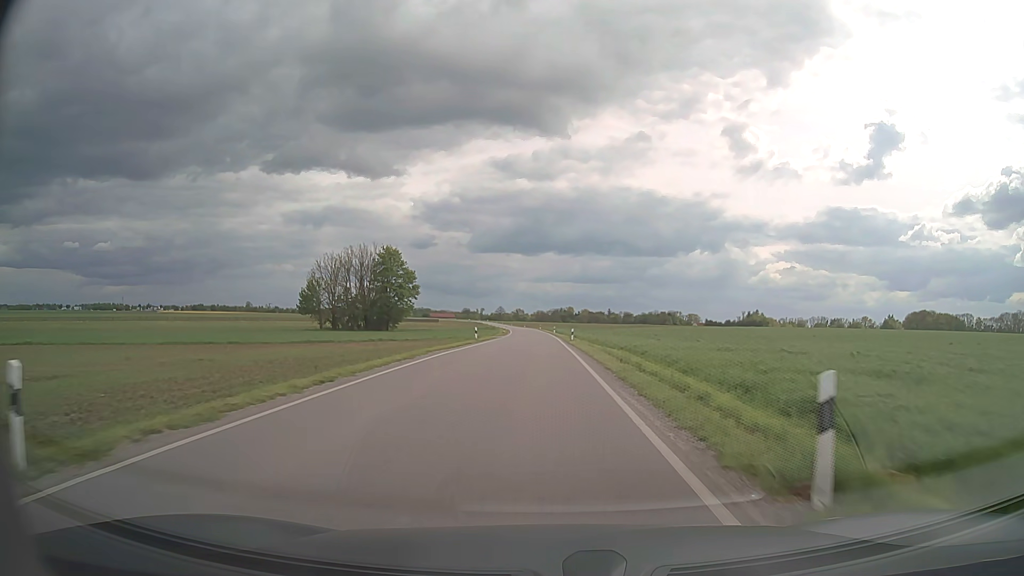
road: secondary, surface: asphalt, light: Day
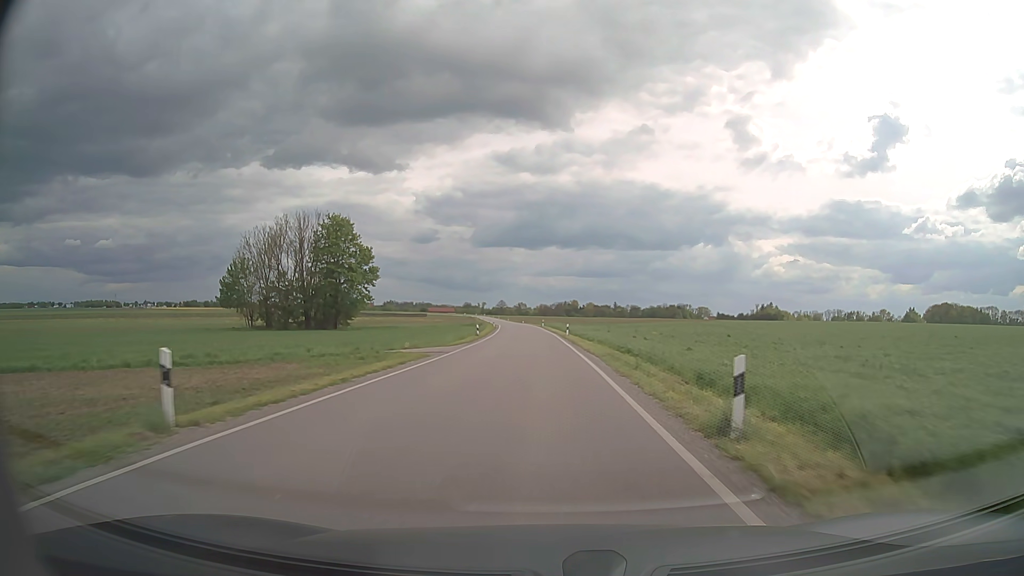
(-0.3, +40.8) m; 0°
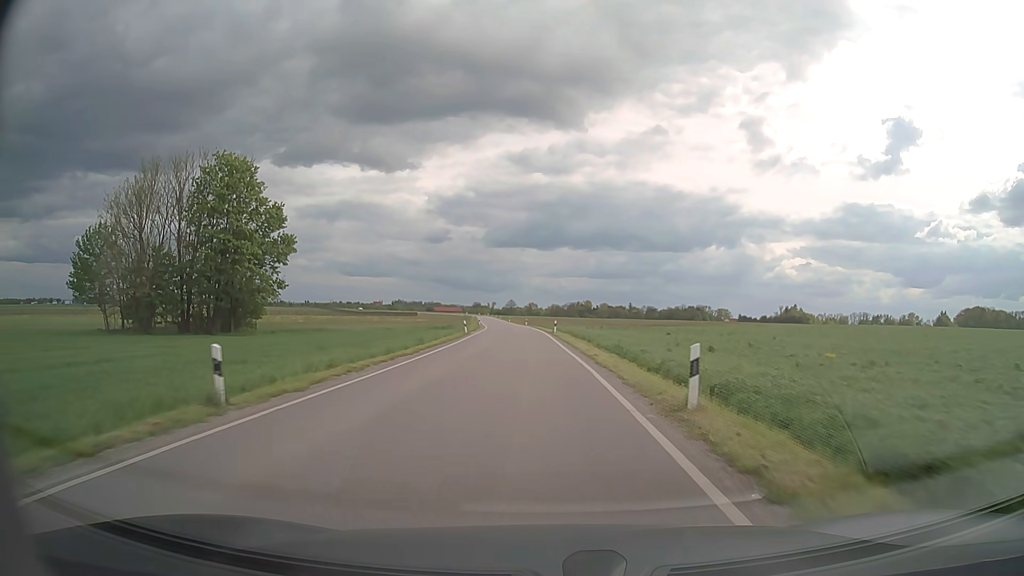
(-0.2, +43.0) m; -1°
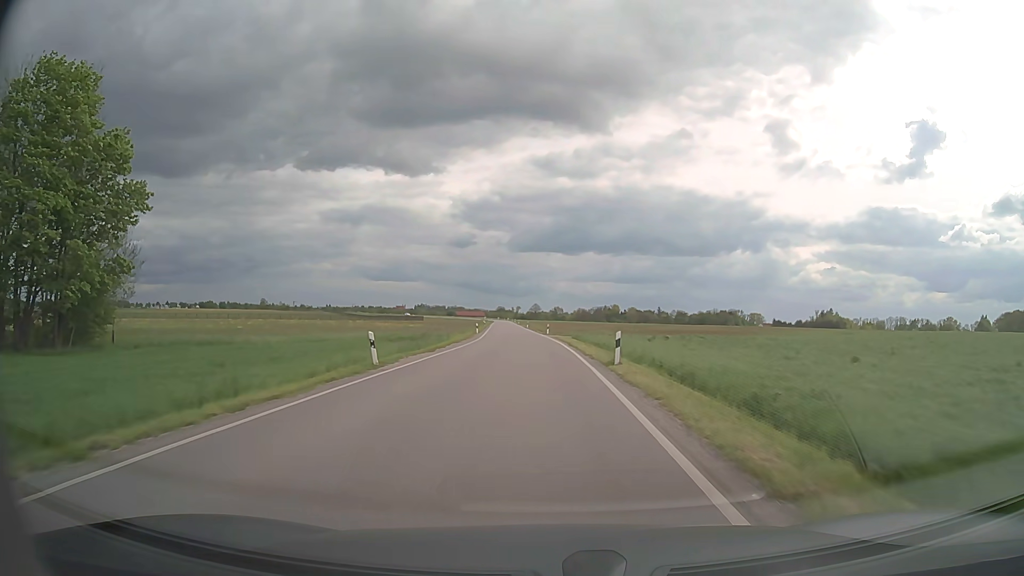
(-0.6, +33.0) m; -2°
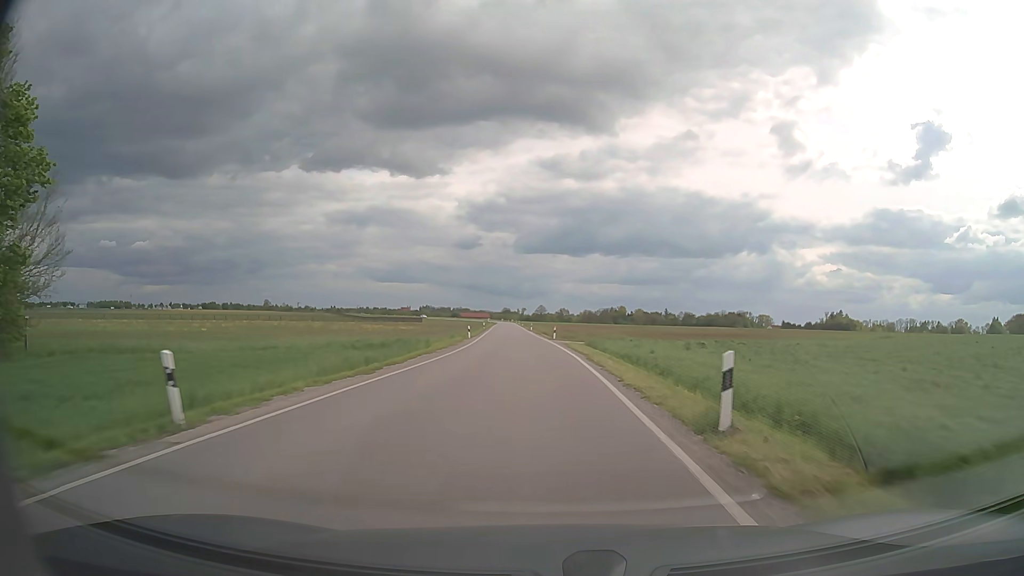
(0.0, +11.1) m; 0°
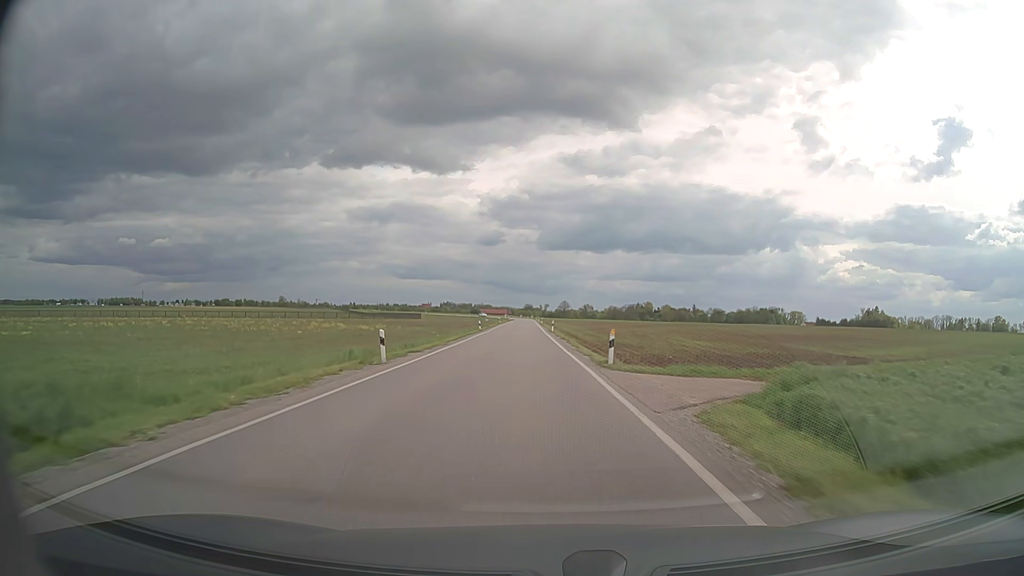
(-0.5, +33.7) m; -2°
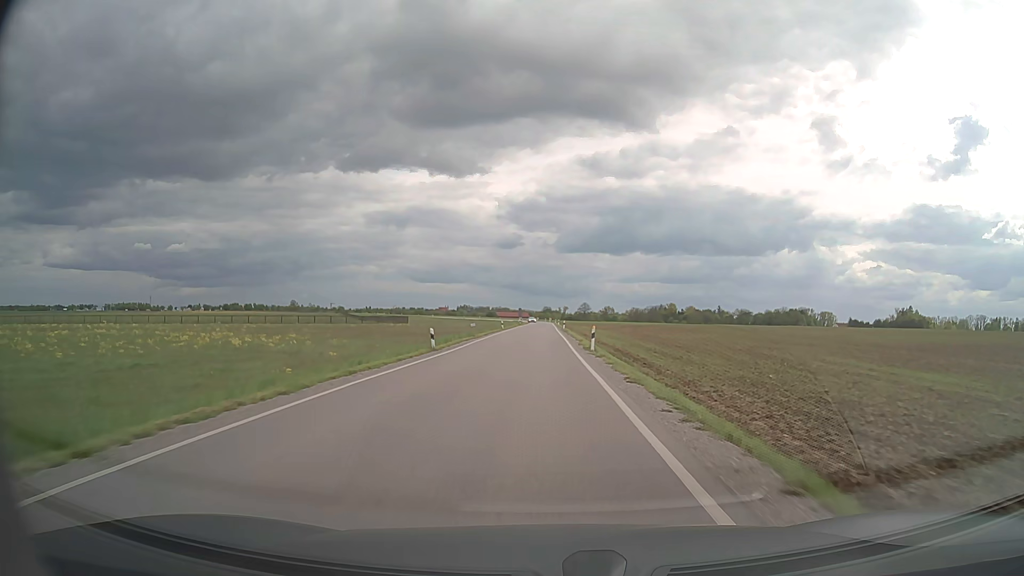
(-0.5, +34.3) m; -2°
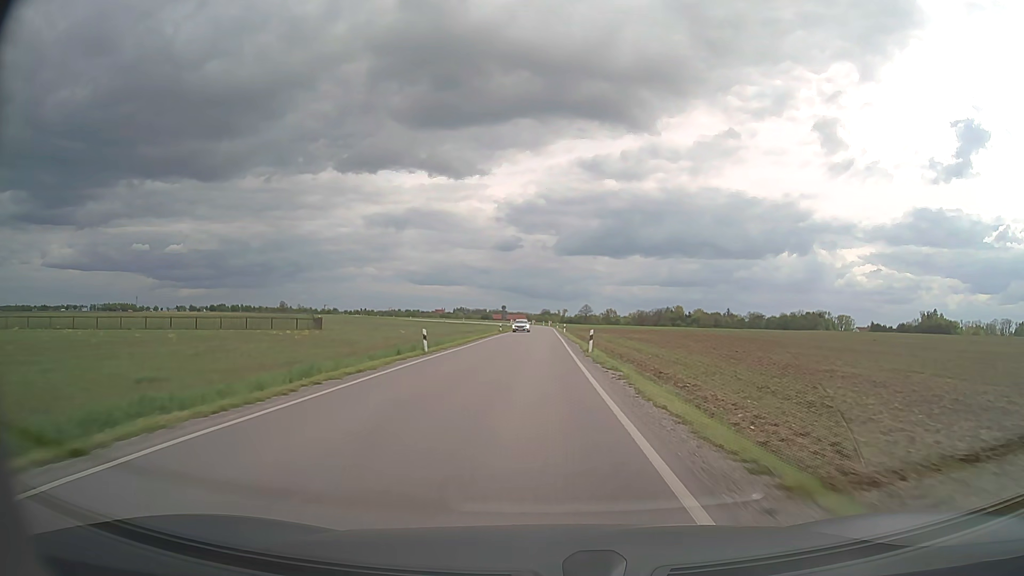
(+0.1, +47.9) m; 0°
(0, +10) (0, +20) (0, +30) (0, +40) (0, +50) (0, +60) (0, +70) (0, +80) (0, +90) (0, +100) m
